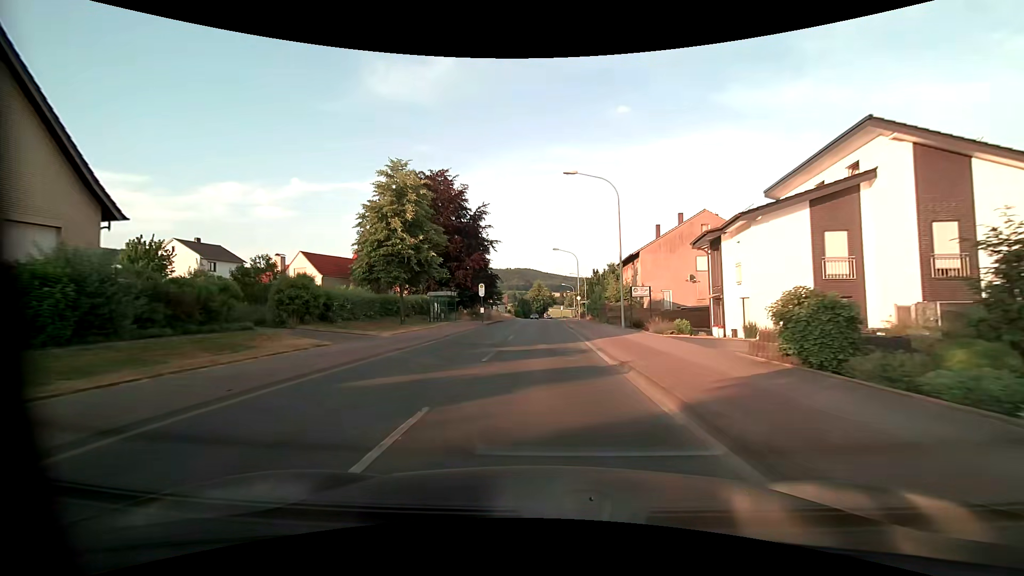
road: secondary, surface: asphalt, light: Day
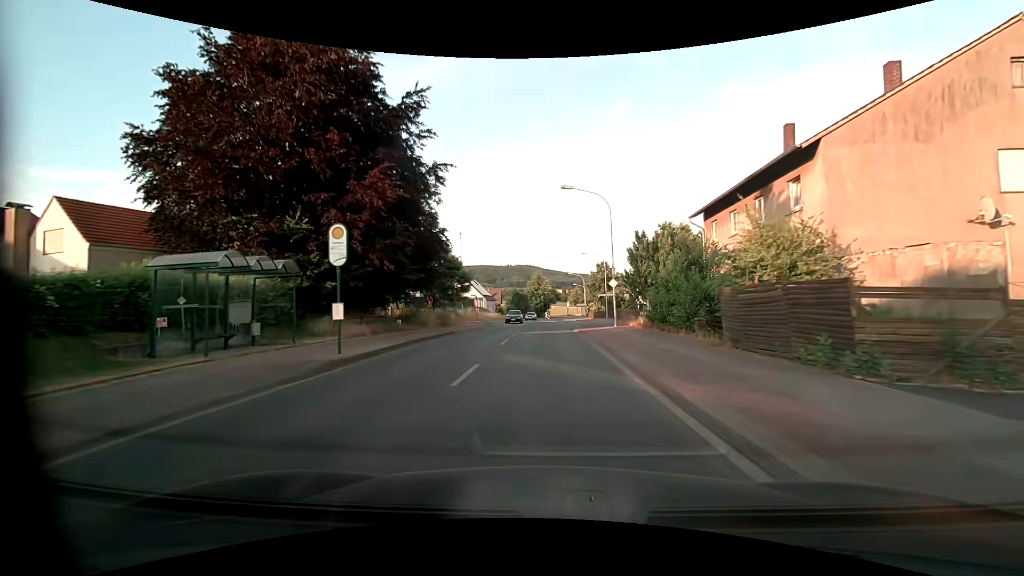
(-0.1, +31.5) m; -1°
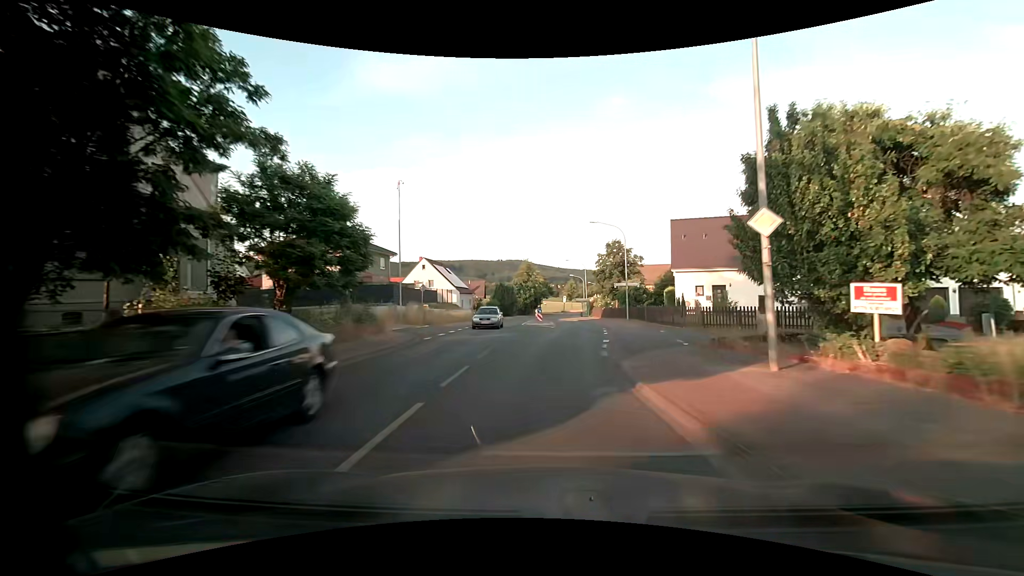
(+0.2, +22.5) m; +1°
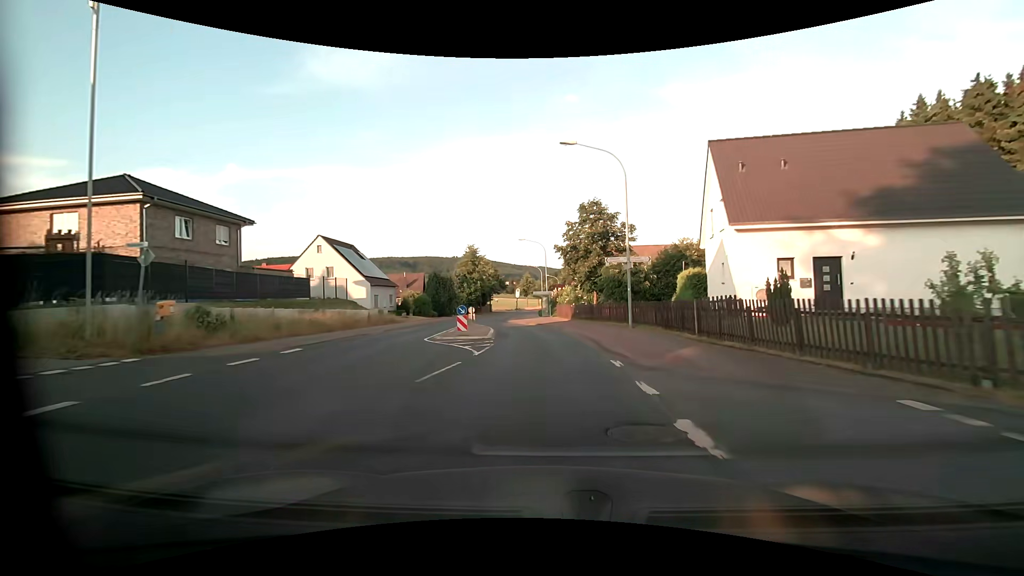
(+1.2, +21.5) m; +6°
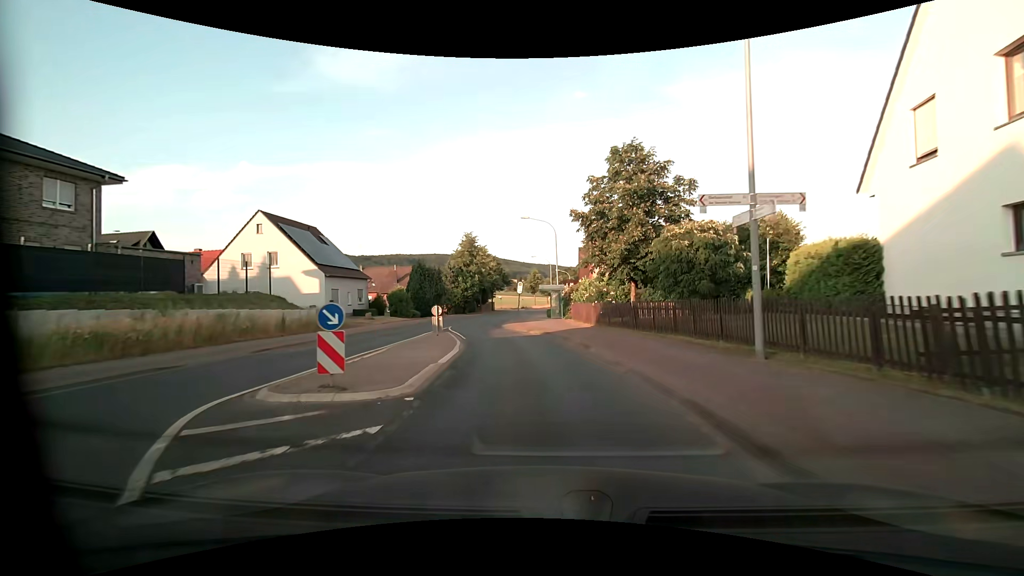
(-0.1, +13.5) m; -1°
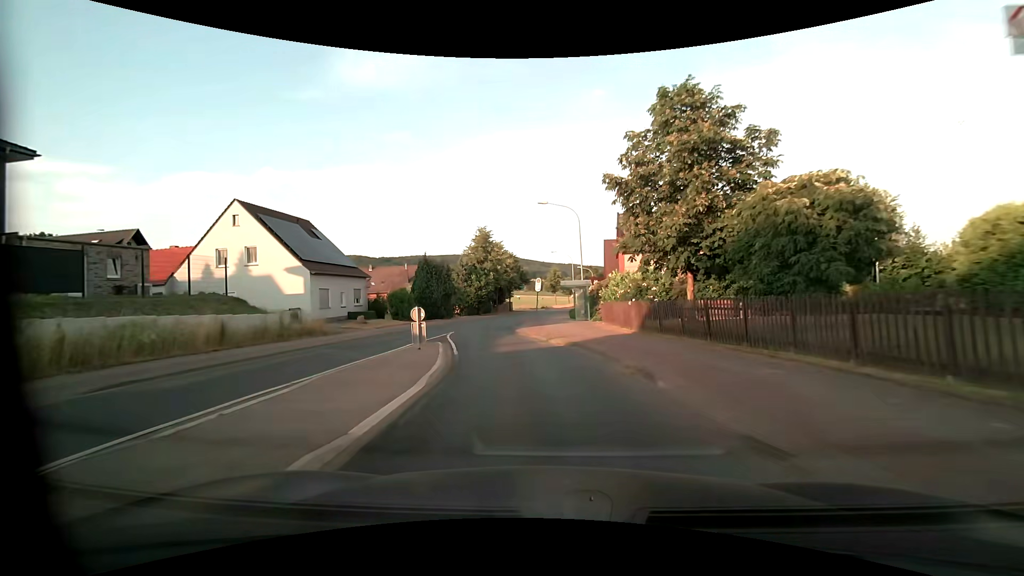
(-0.1, +6.4) m; -2°
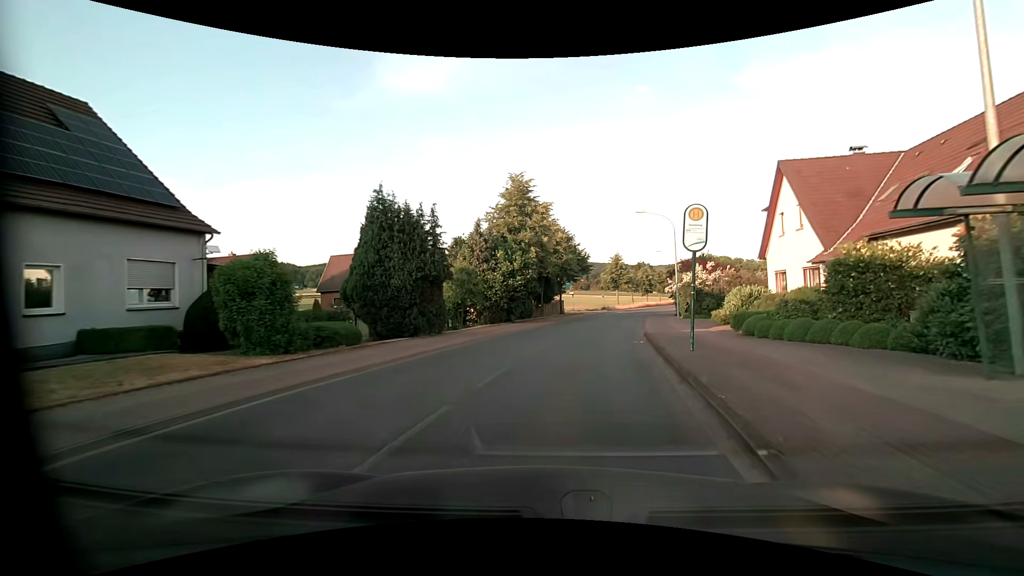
(-3.2, +29.7) m; -5°
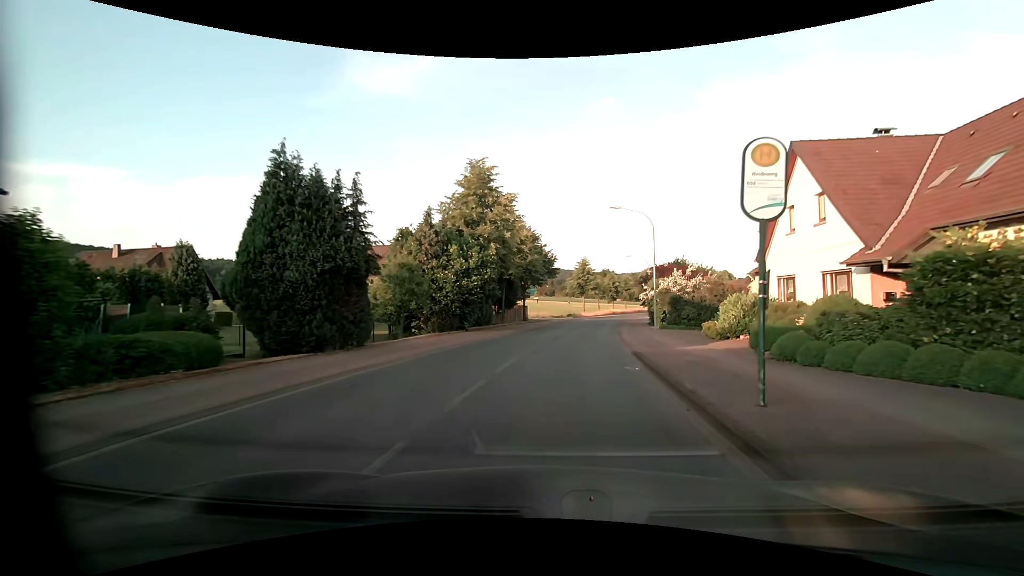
(+0.1, +5.8) m; +4°
(+1, +10) (+1, +20) (+3, +30) (+4, +40) (+6, +50) (+8, +59) (+10, +69) (+12, +79) (+15, +89) (+18, +98) m
